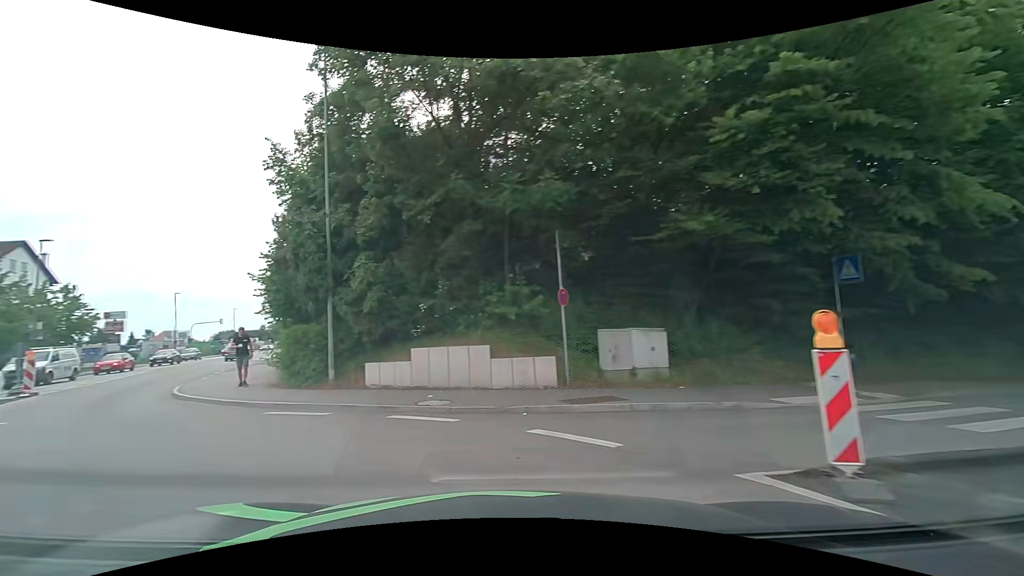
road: tertiary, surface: asphalt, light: Day
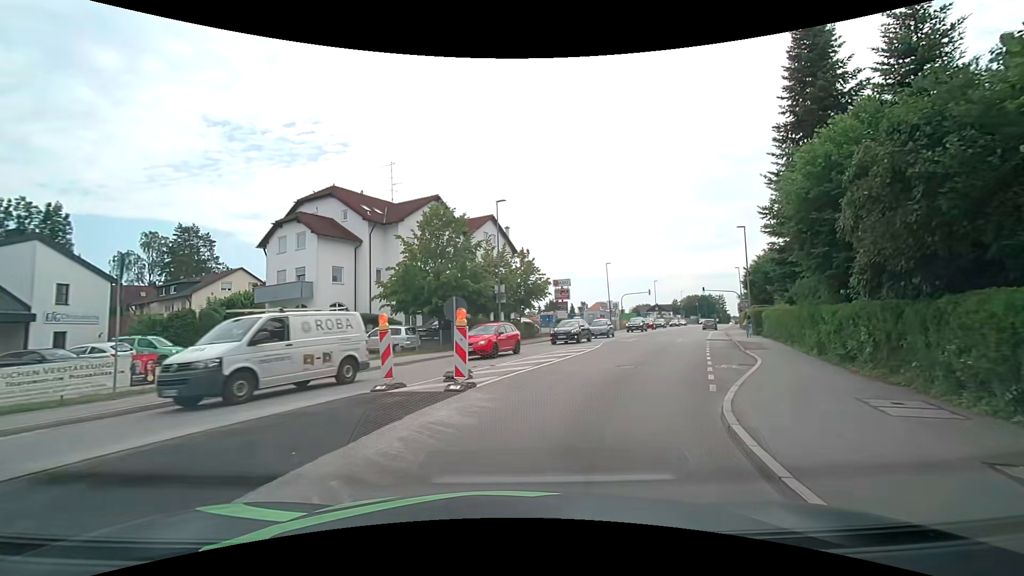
(-8.2, +12.3) m; -45°
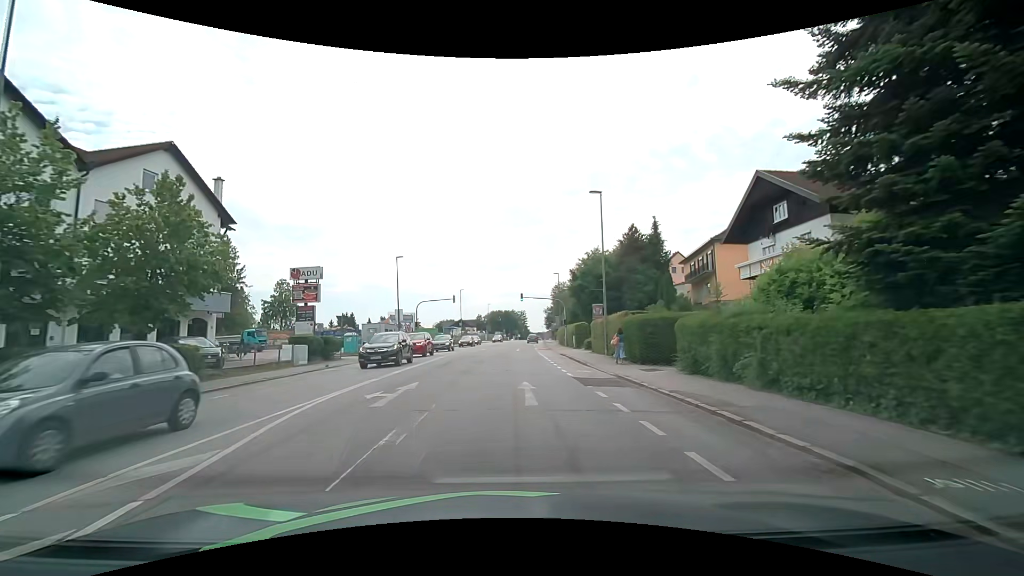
(+5.9, +21.6) m; +23°
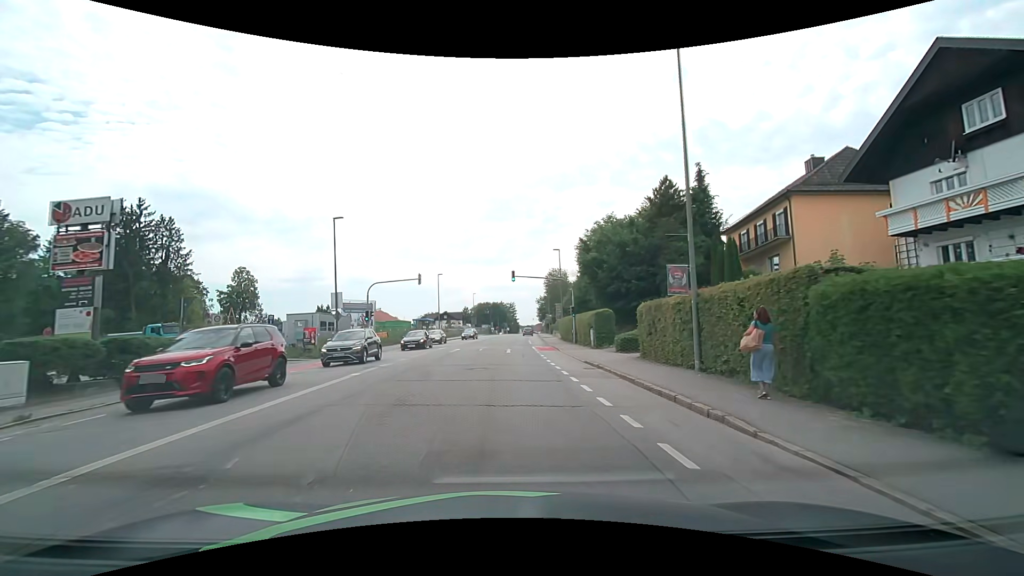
(+0.2, +16.0) m; +2°
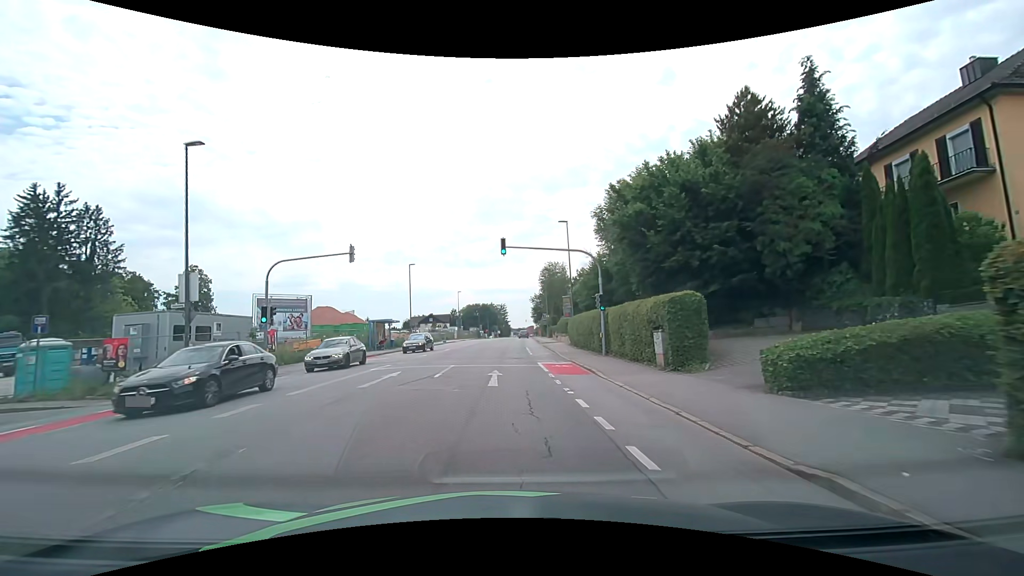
(0.0, +16.1) m; +1°
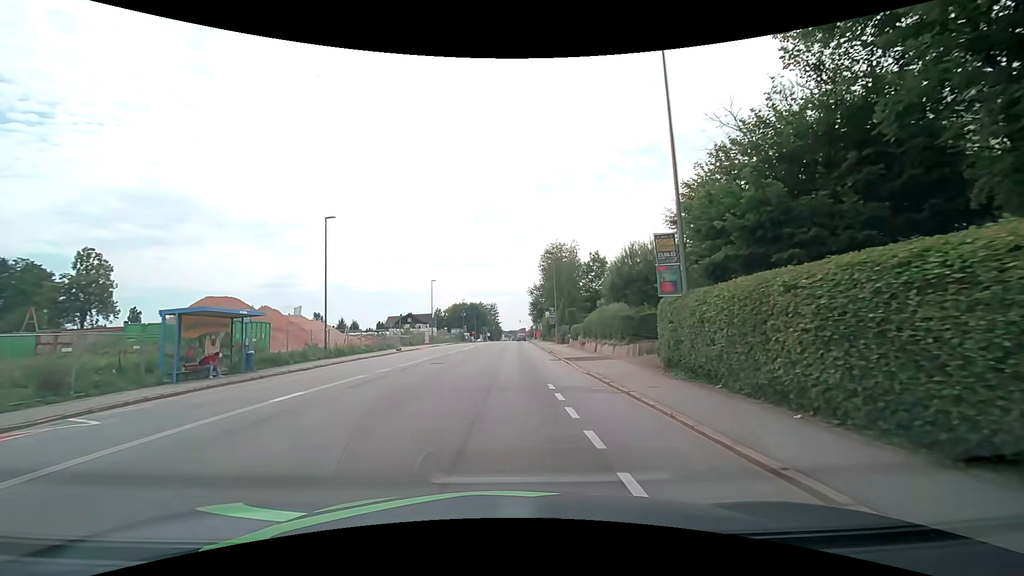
(+0.2, +27.0) m; +1°
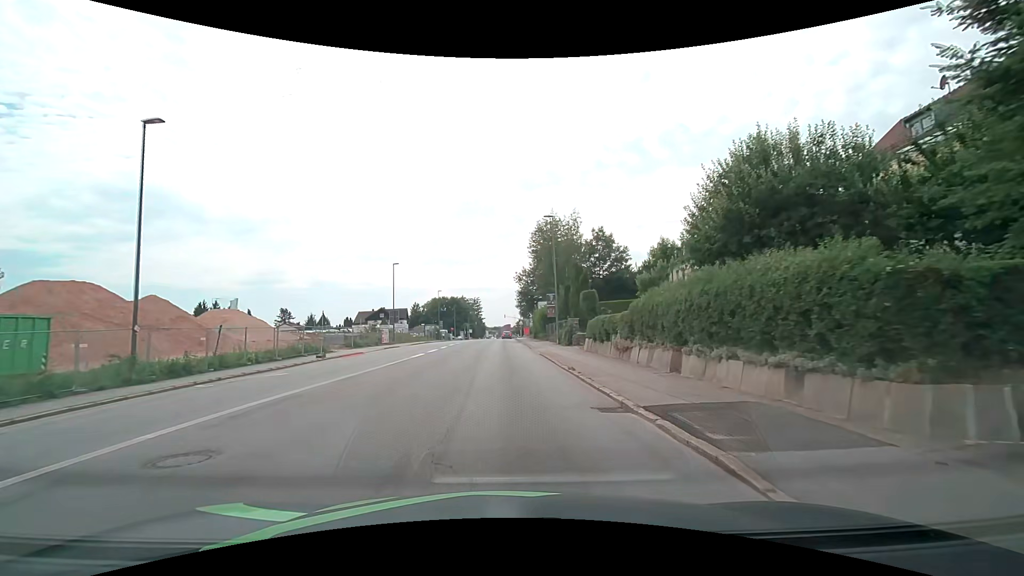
(+0.2, +16.7) m; +2°
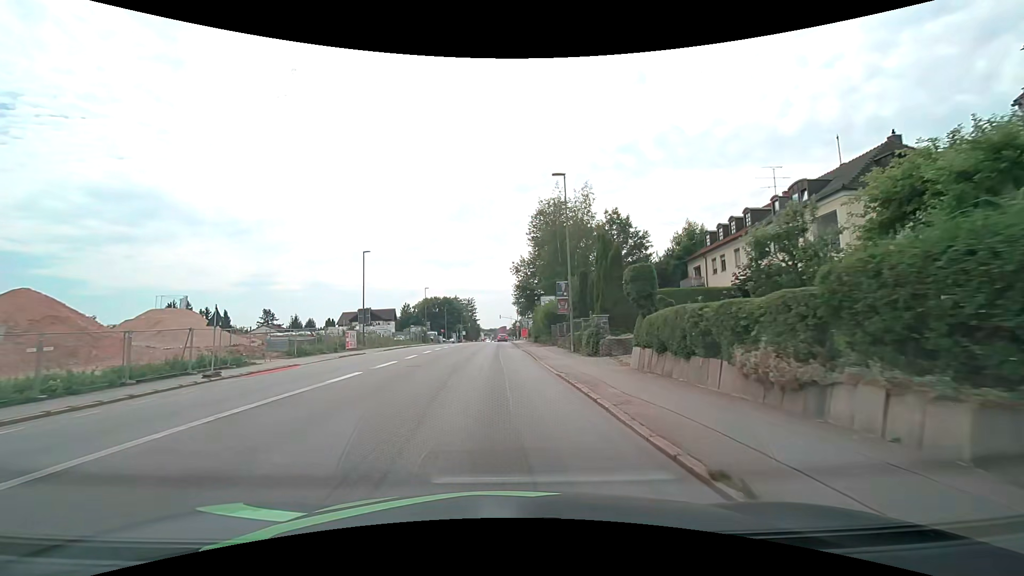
(+0.1, +11.4) m; 0°
(0, +10) (0, +20) (0, +30) (0, +40) (0, +50) (-1, +60) (-1, +70) (-1, +80) (-1, +90) (-1, +100) m
